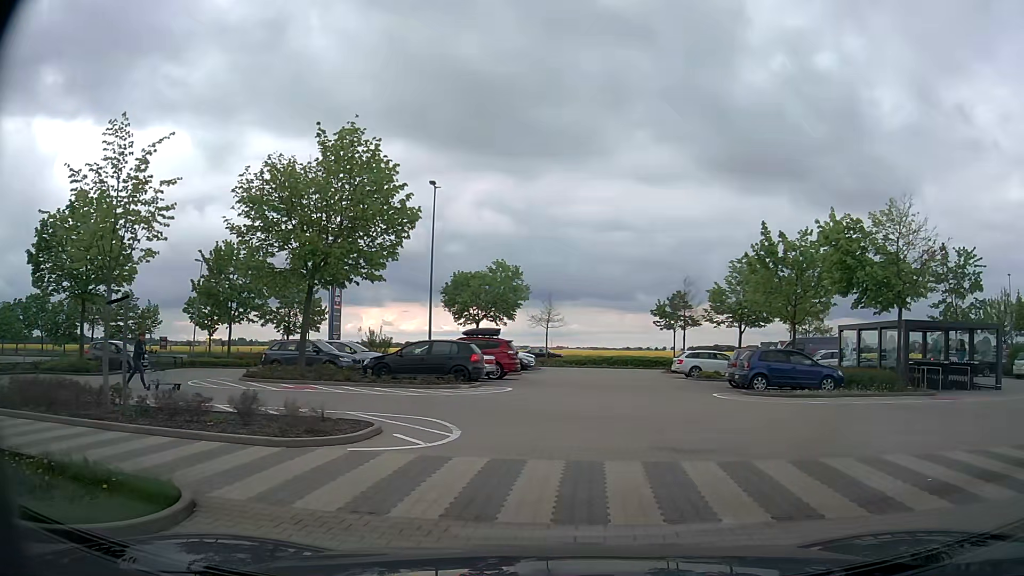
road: service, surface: paving_stones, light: Day
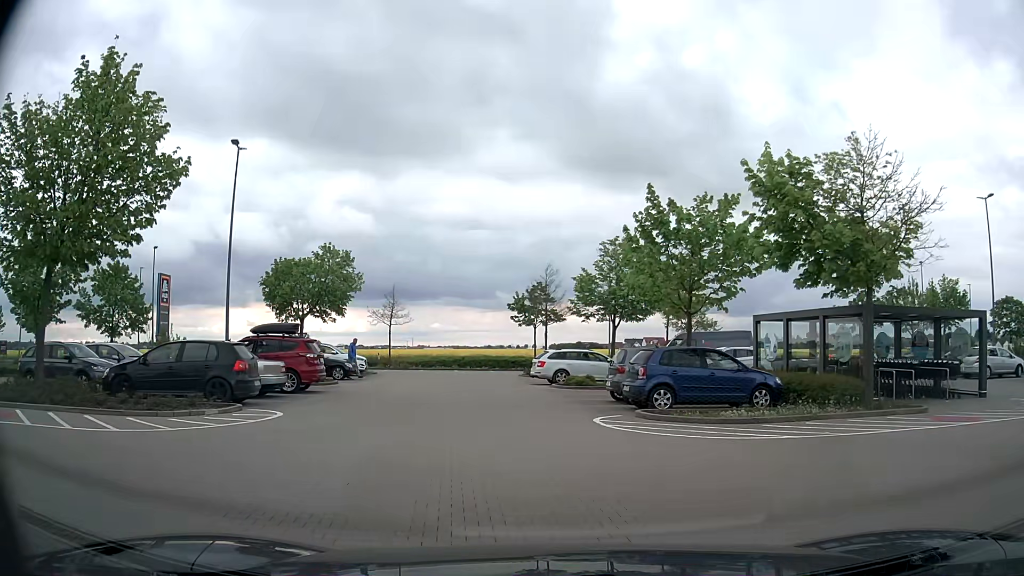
(+1.2, +7.6) m; +12°
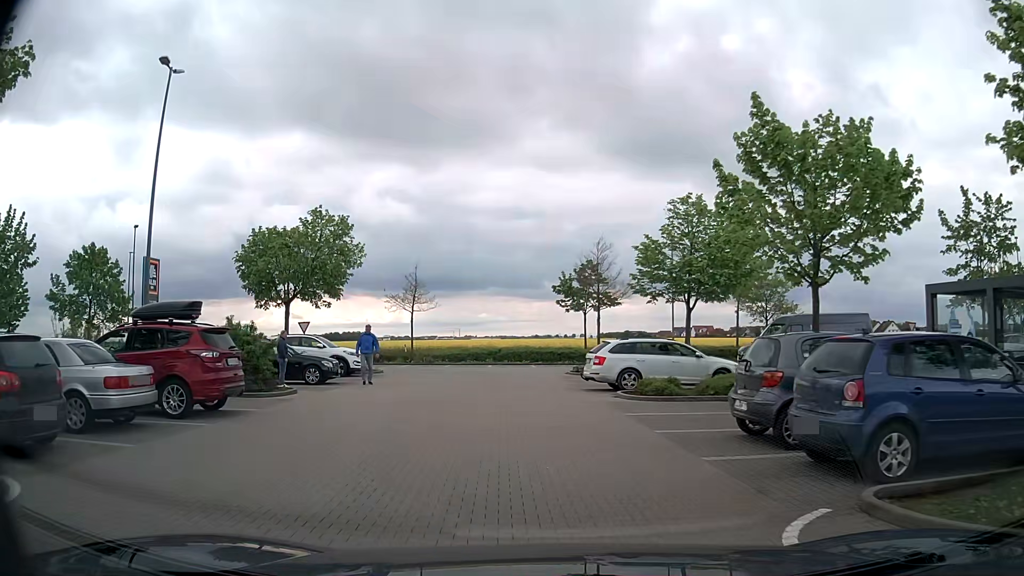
(-0.2, +9.0) m; -4°
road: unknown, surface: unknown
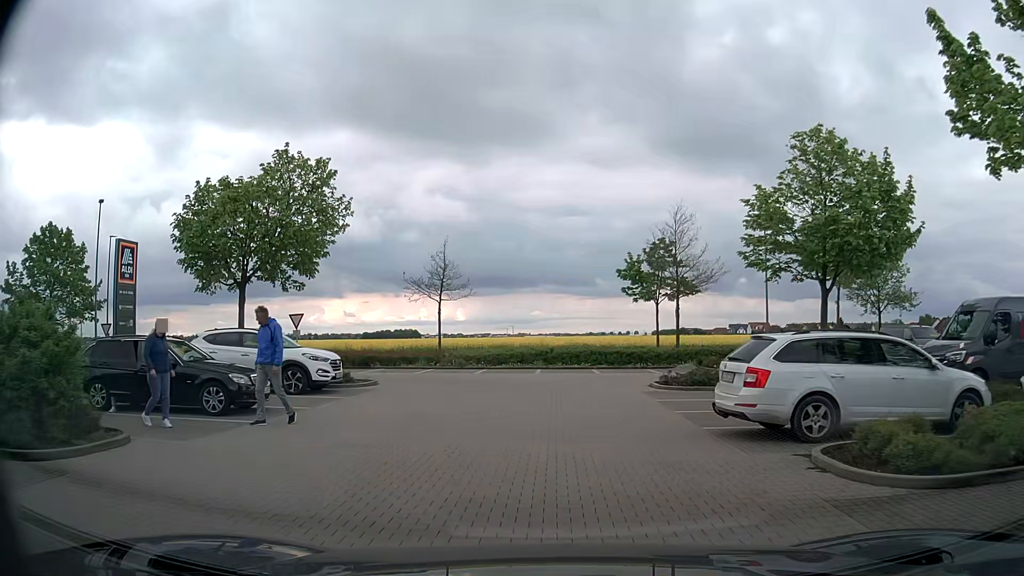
(-0.5, +9.9) m; -5°
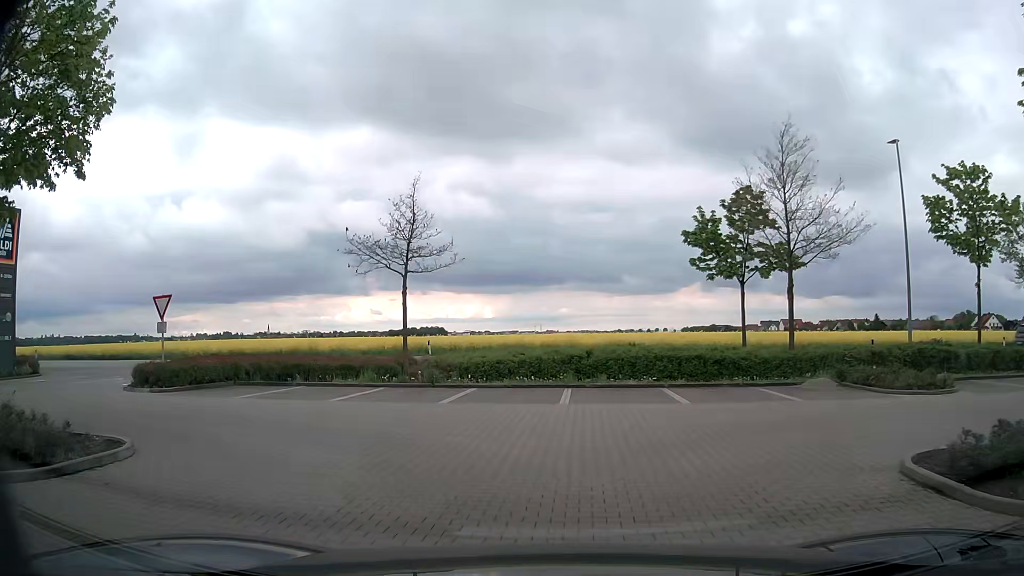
(-0.1, +13.8) m; -2°
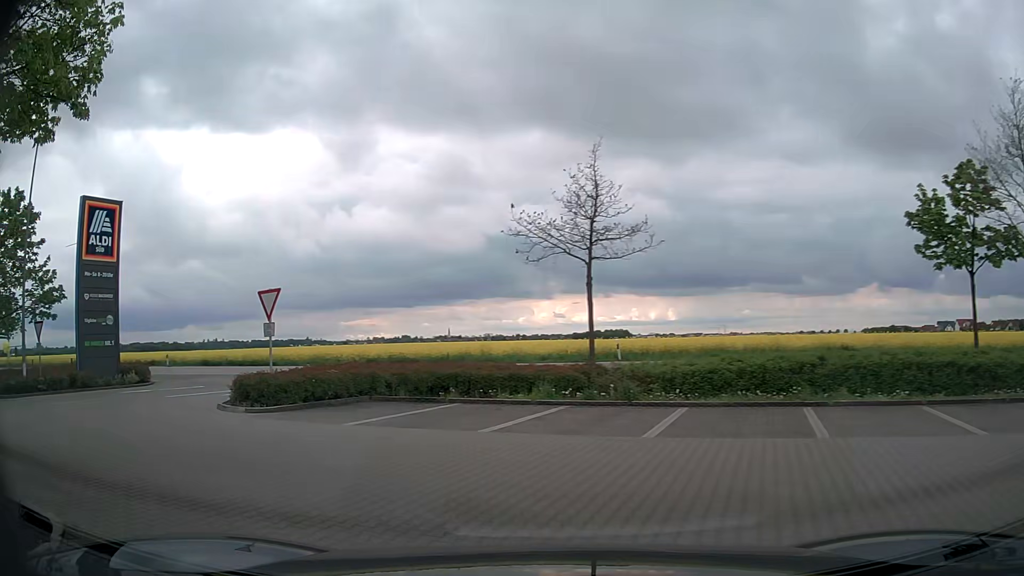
(-0.5, +4.5) m; -15°
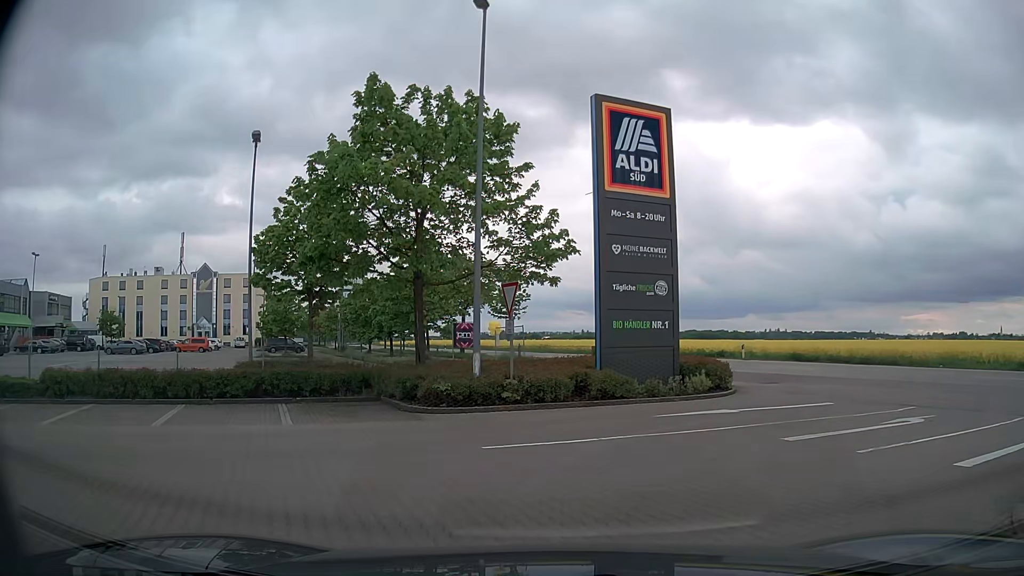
(-5.5, +9.6) m; -49°
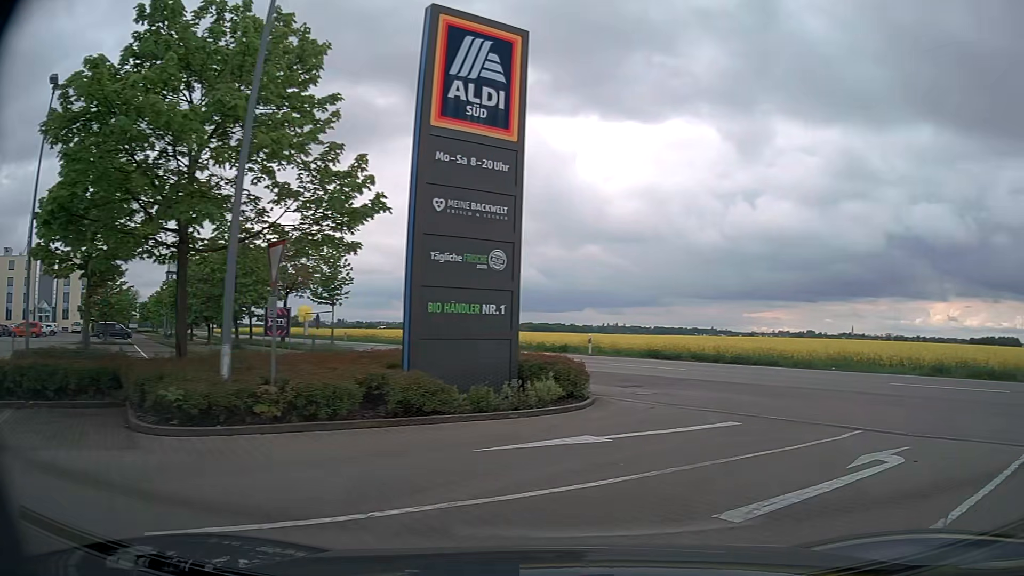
(+0.3, +4.6) m; +15°
